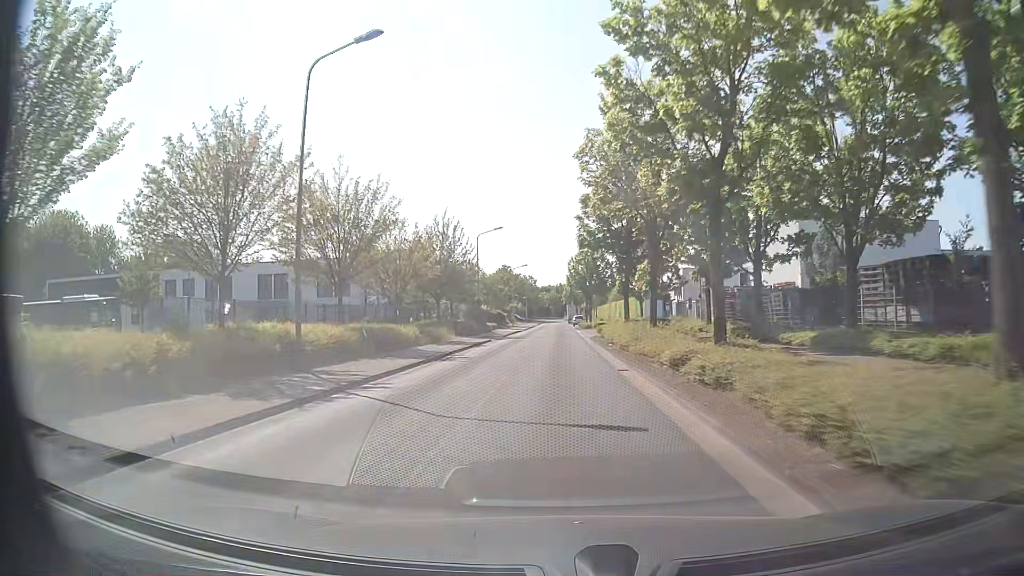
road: tertiary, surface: asphalt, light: Day
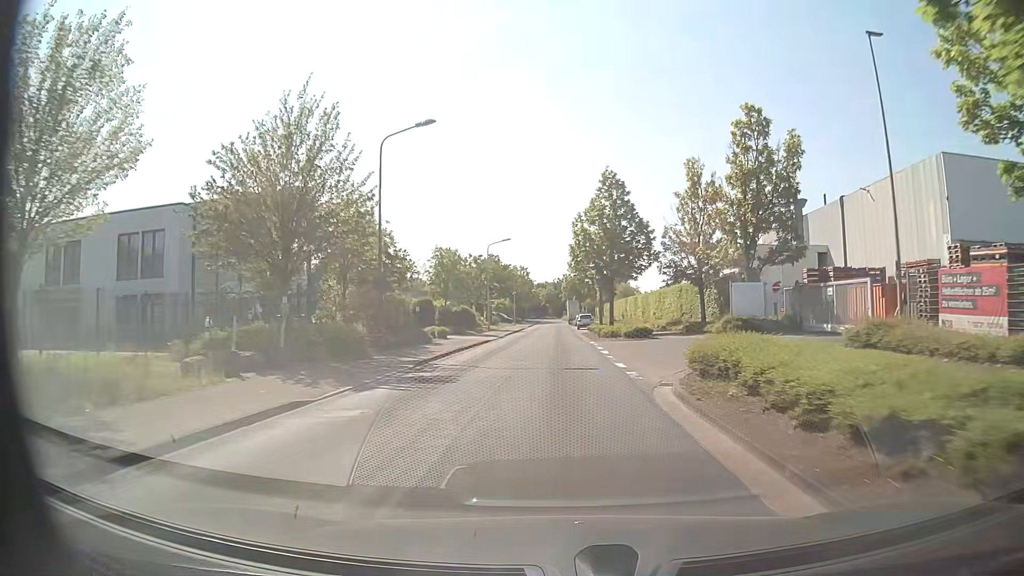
(+0.1, +31.3) m; 0°
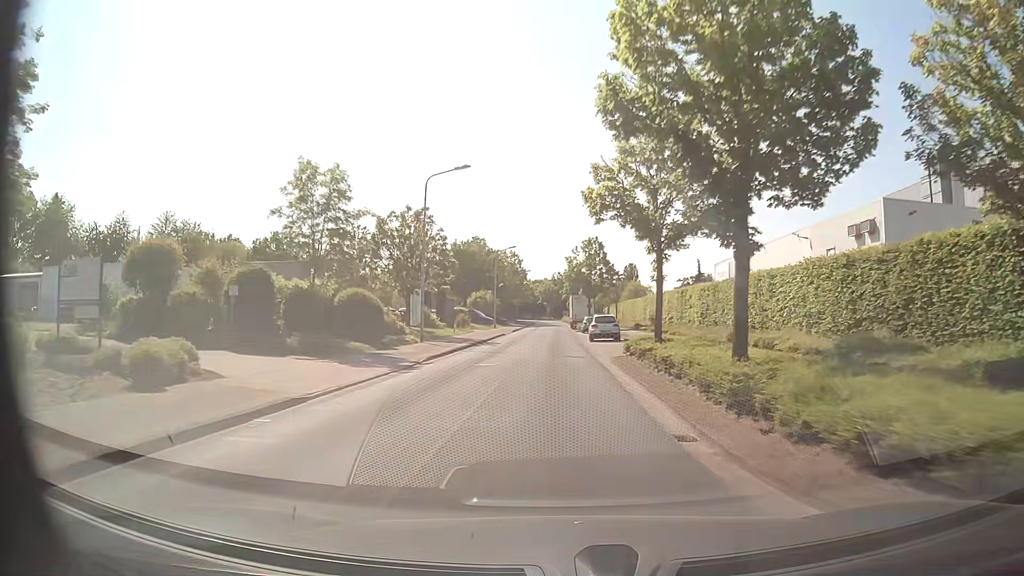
(0.0, +31.2) m; 0°
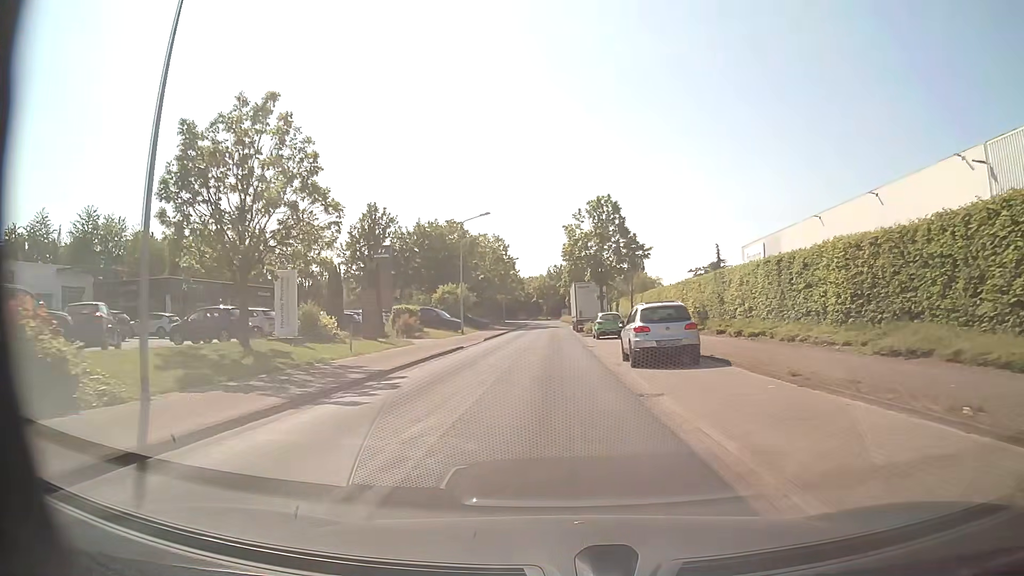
(0.0, +23.4) m; 0°
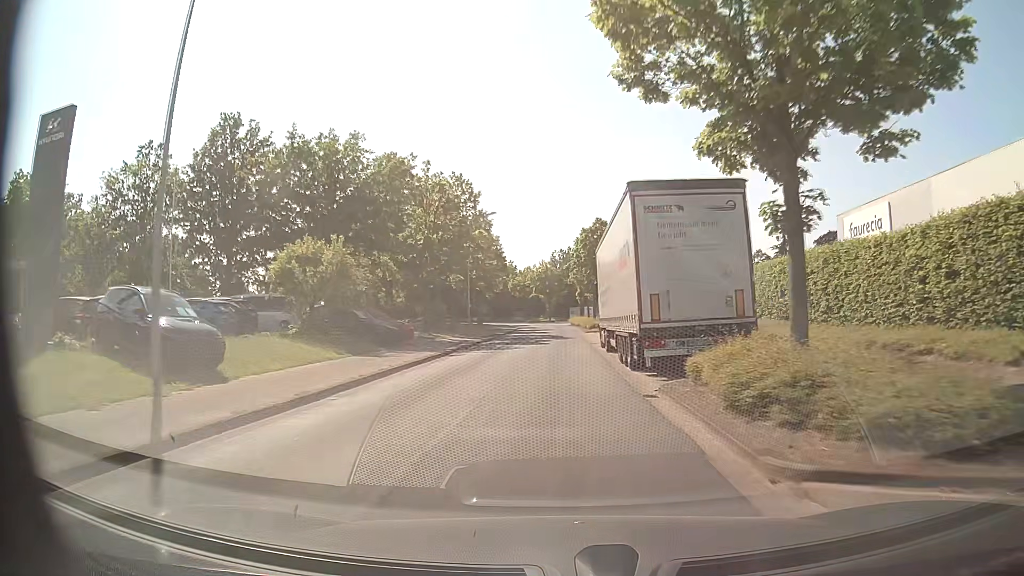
(0.0, +38.9) m; 0°
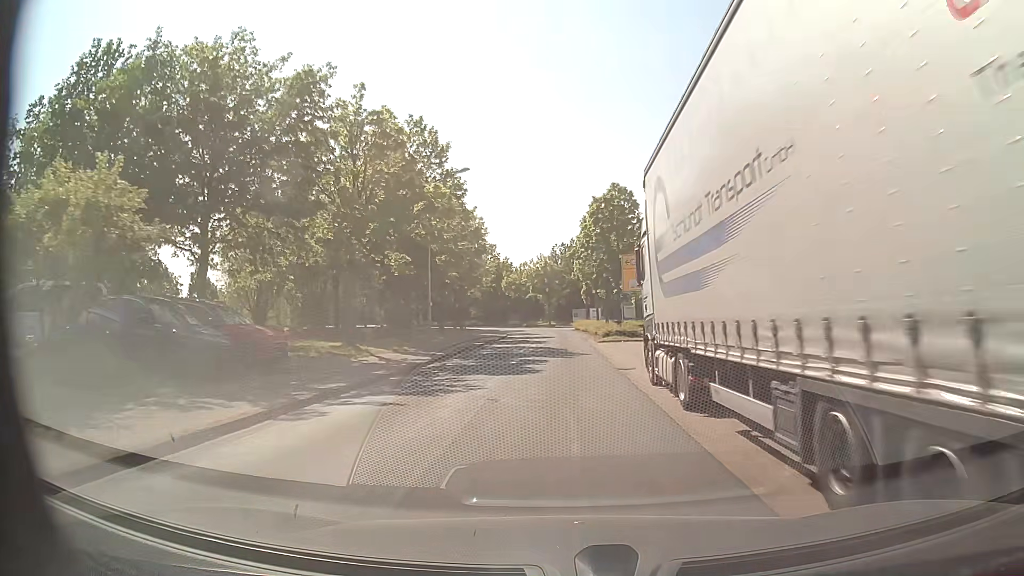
(0.0, +15.5) m; 0°
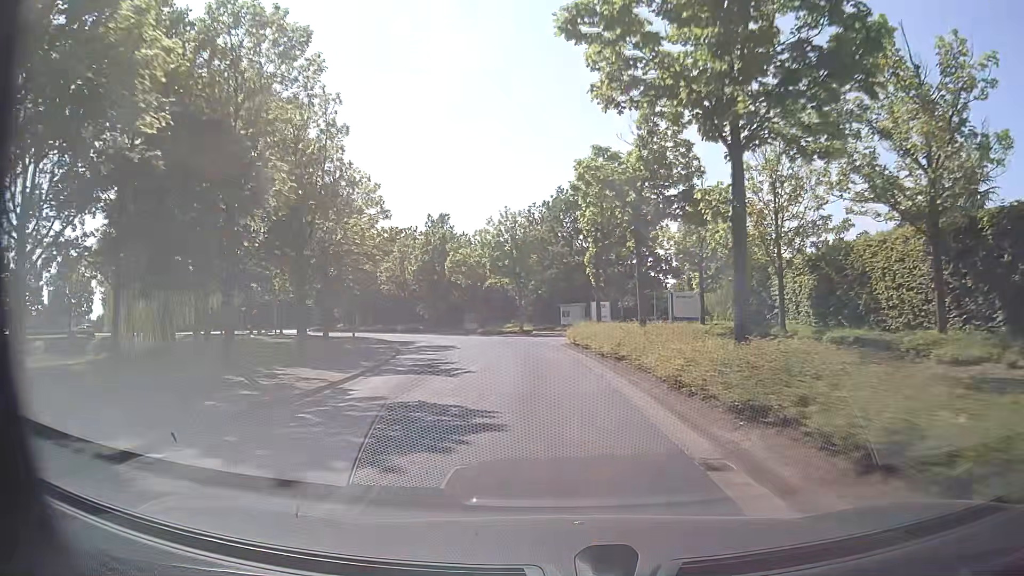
(+0.2, +38.7) m; +1°
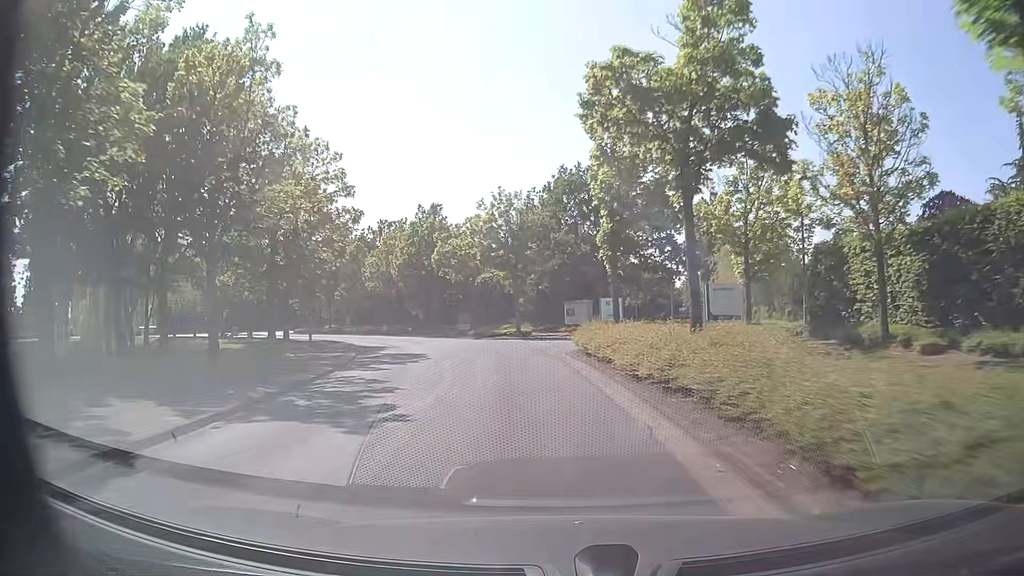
(0.0, +7.7) m; 0°
(0, +10) (-1, +20) (-3, +30) (-5, +40) (-8, +49) (-13, +58) (-18, +66) (-25, +74) (-31, +82) (-37, +89) m
